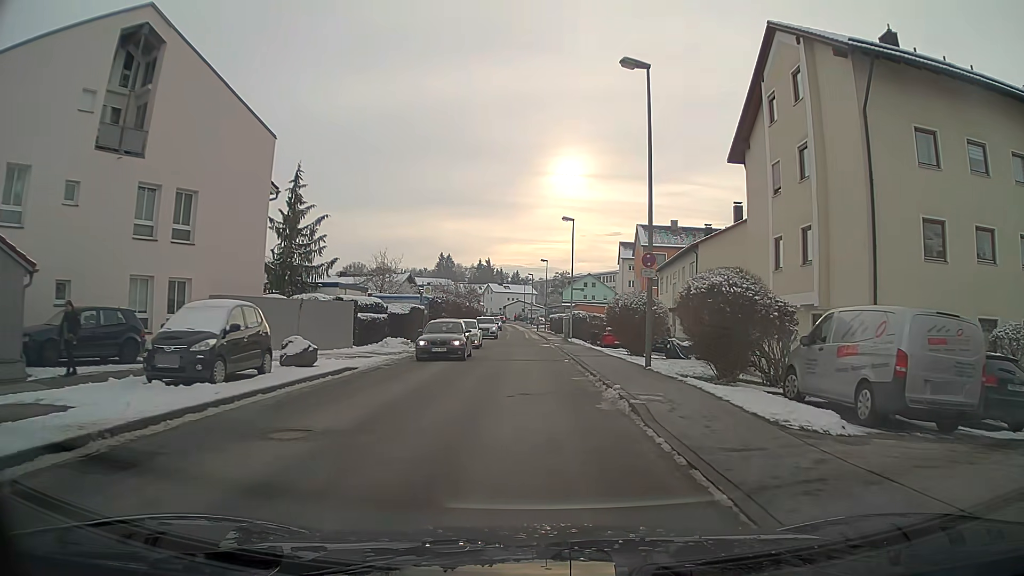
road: unclassified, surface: asphalt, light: Day
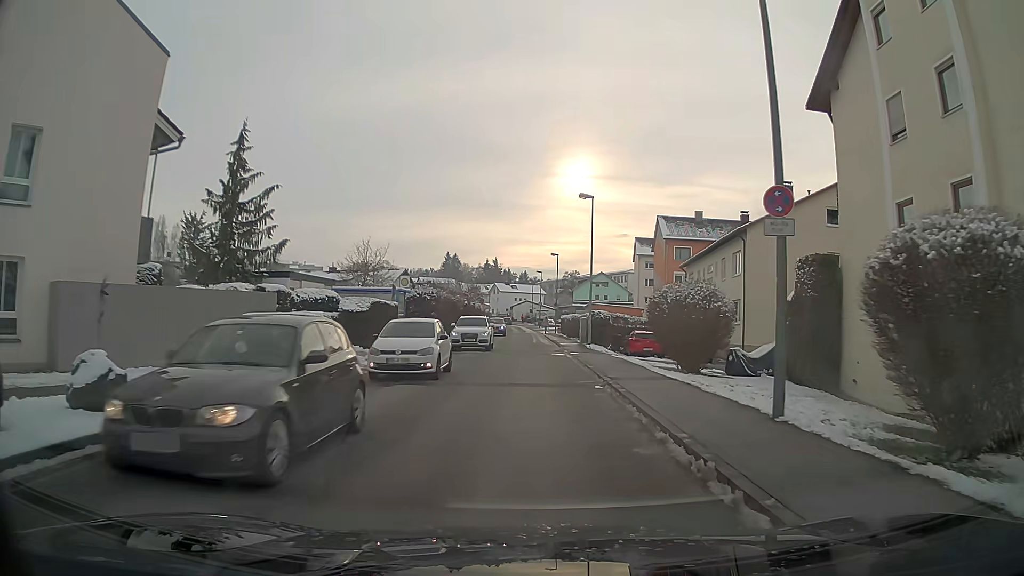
(0.0, +8.8) m; 0°
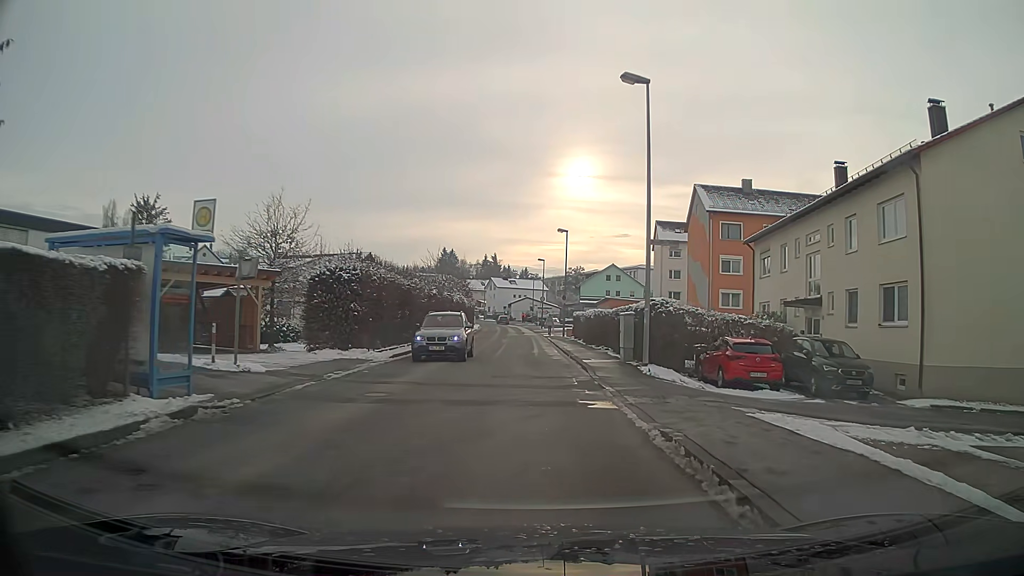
(-0.1, +17.9) m; 0°
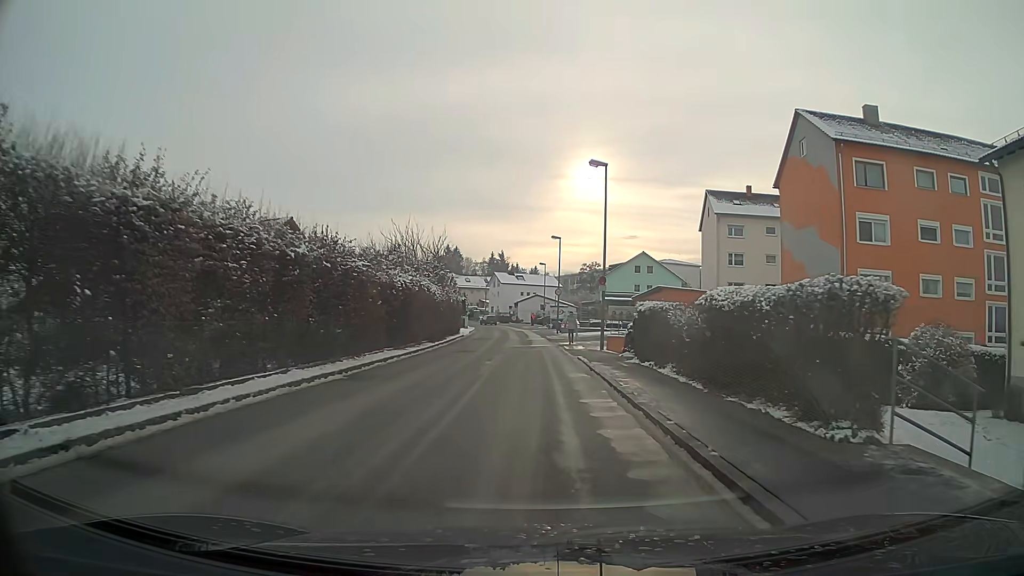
(-0.1, +22.9) m; -1°
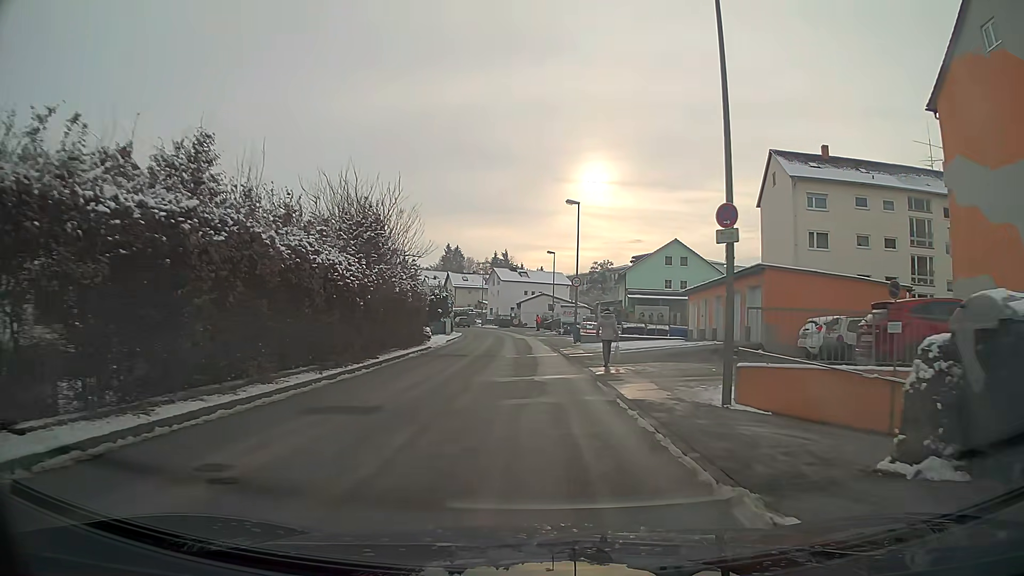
(-0.1, +18.5) m; -1°
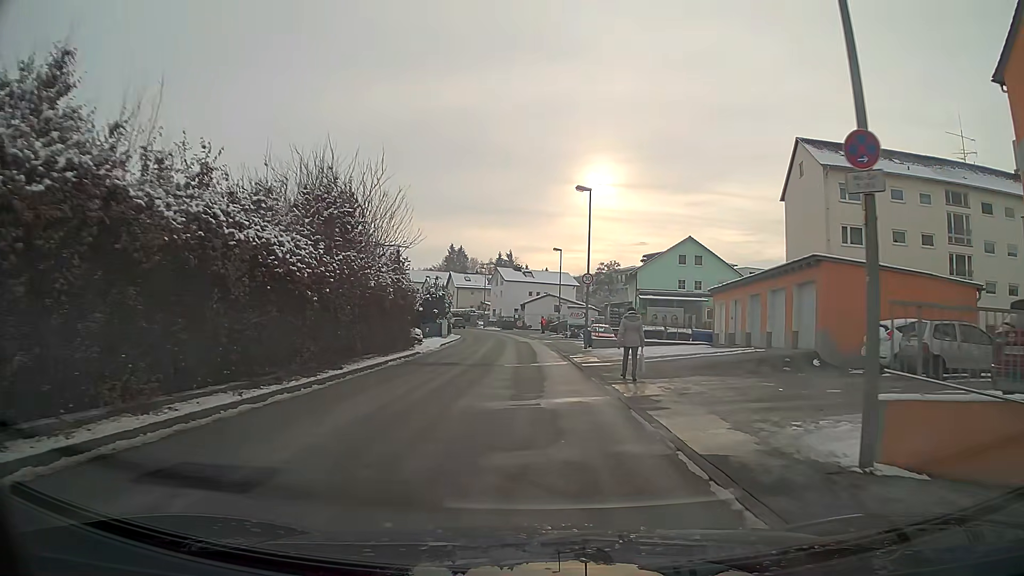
(0.0, +4.6) m; 0°
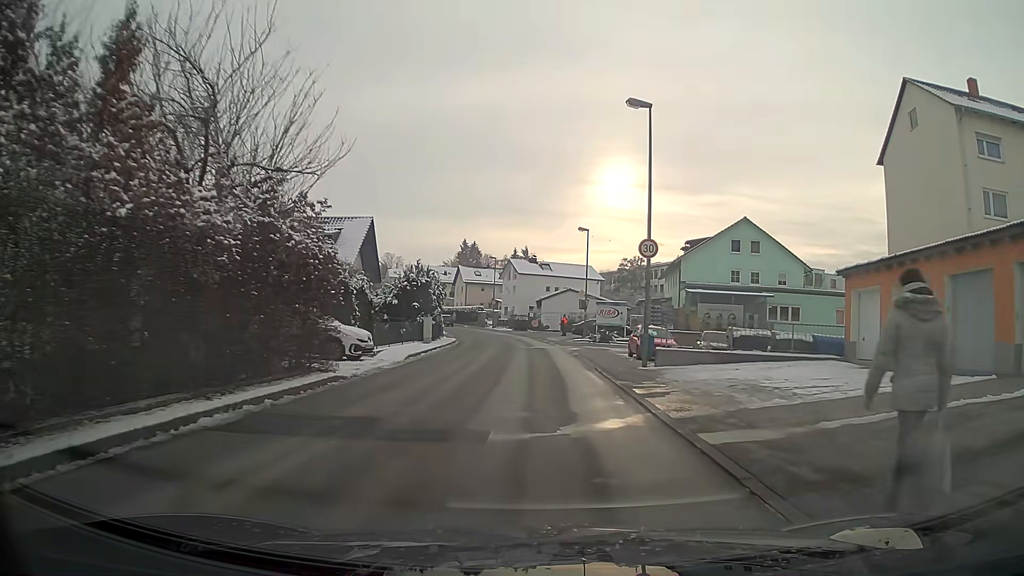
(-0.1, +13.9) m; -1°
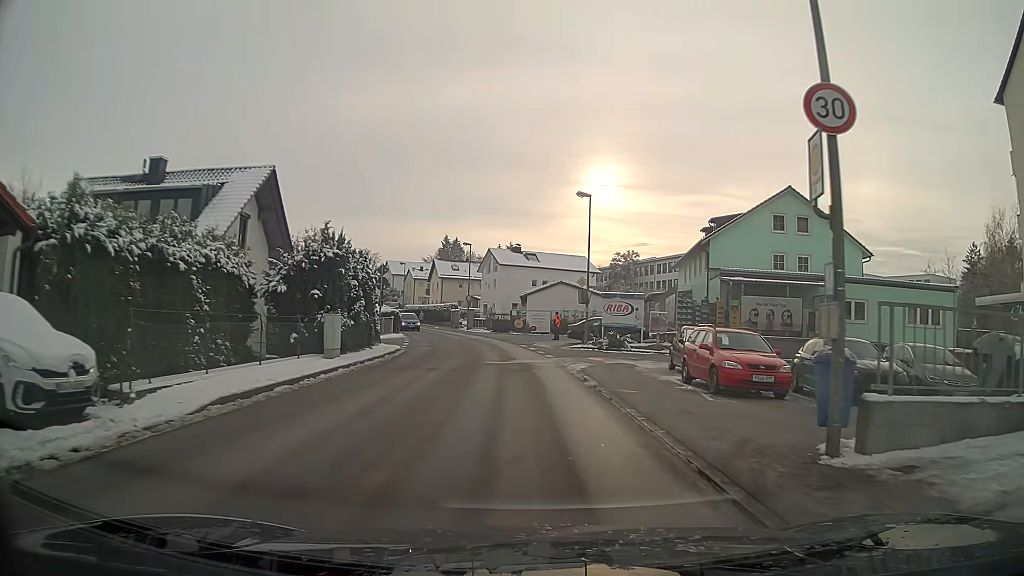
(+0.1, +13.7) m; +1°
